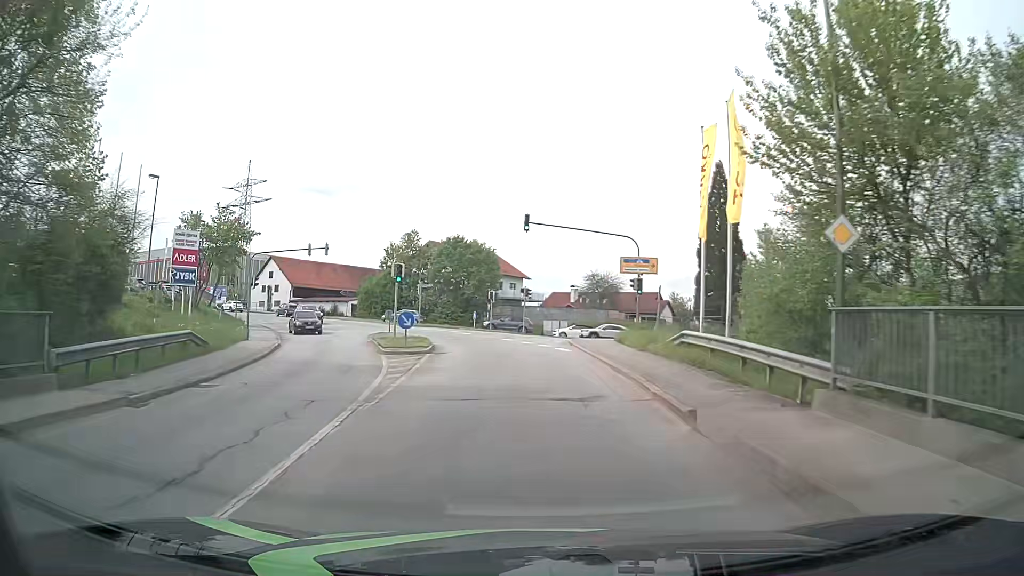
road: tertiary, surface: asphalt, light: Day
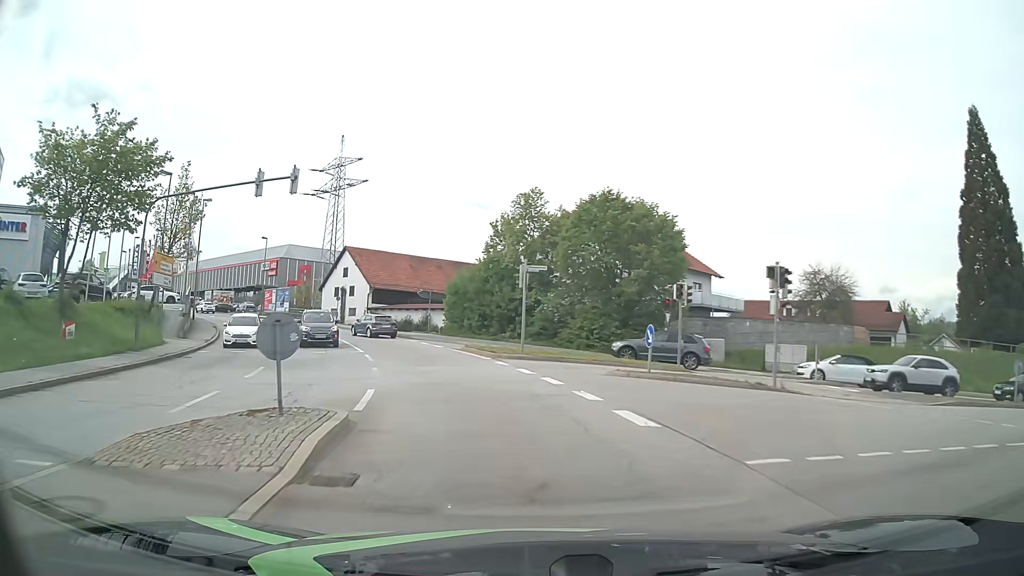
(-2.7, +30.4) m; -13°
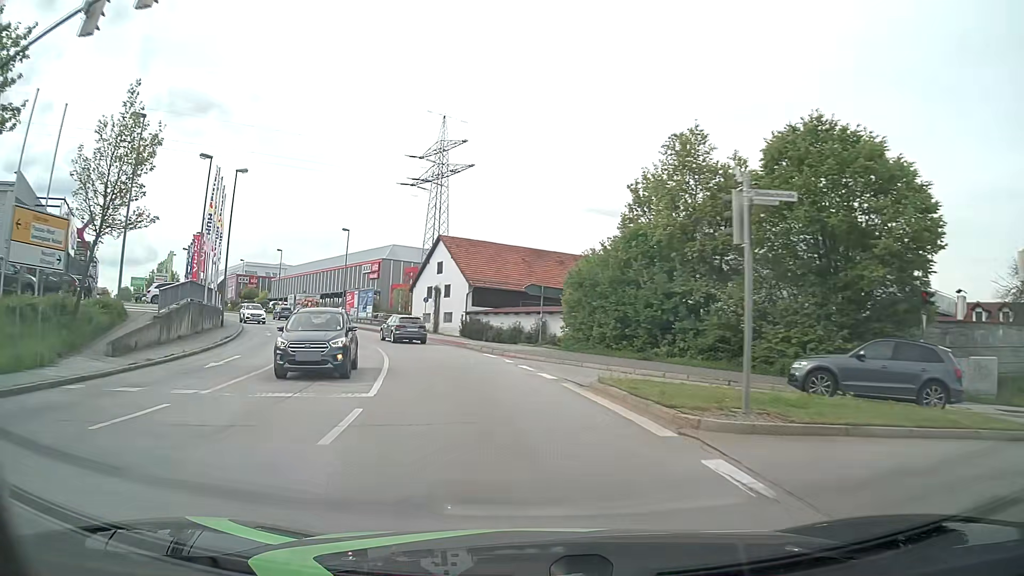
(-1.2, +15.2) m; -10°
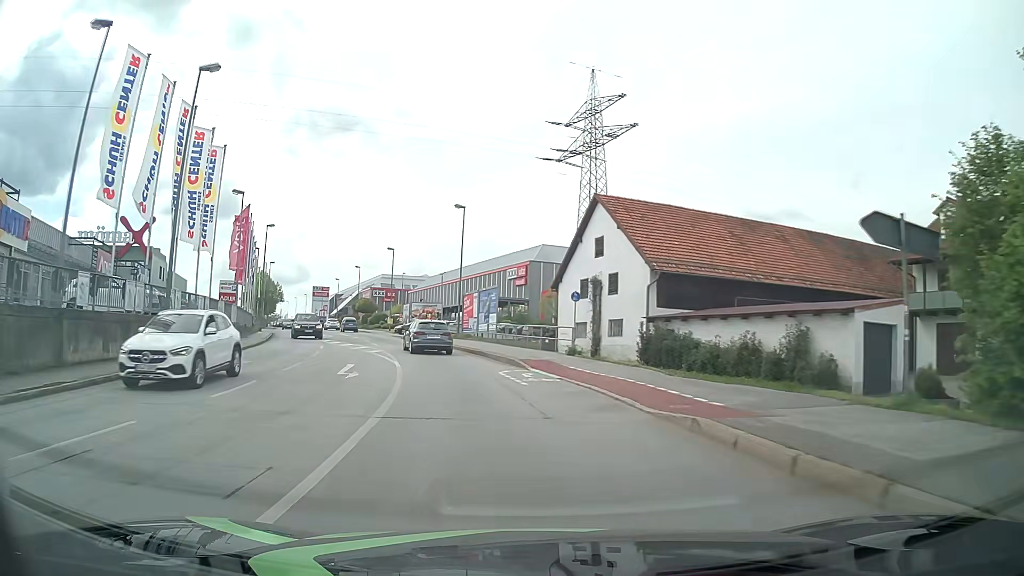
(-2.9, +22.2) m; -14°
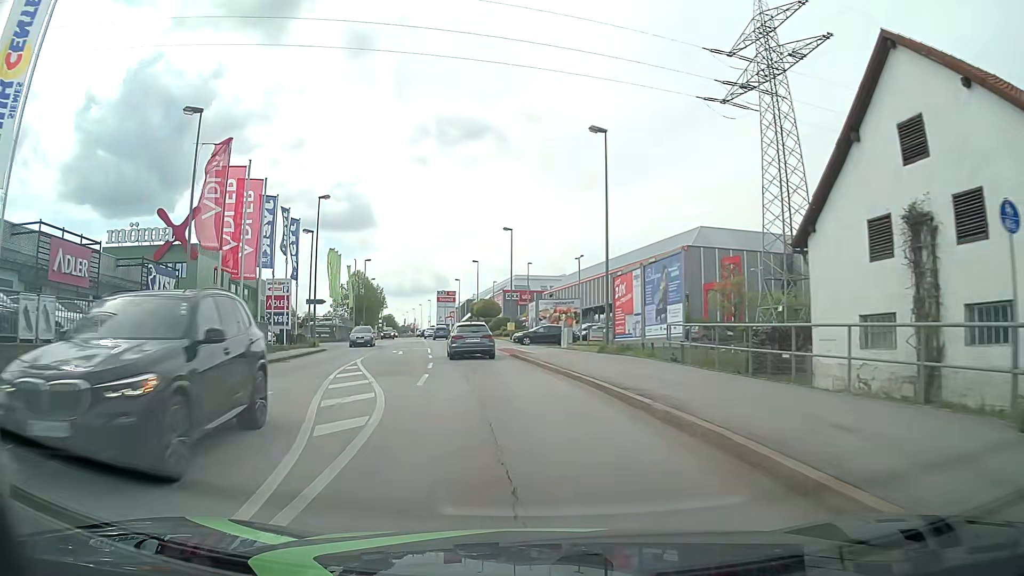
(-2.1, +20.5) m; -12°
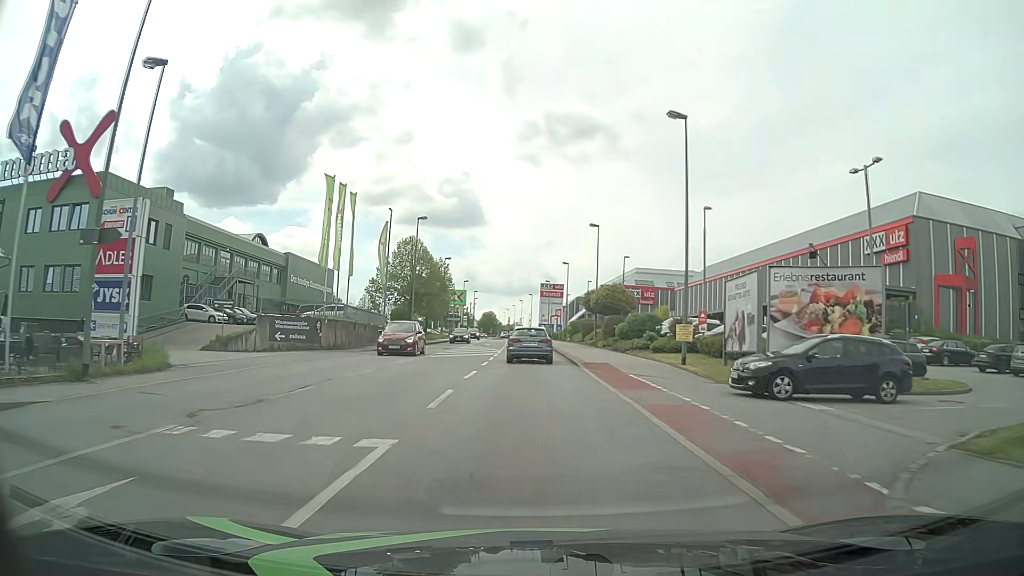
(-3.4, +32.9) m; -9°
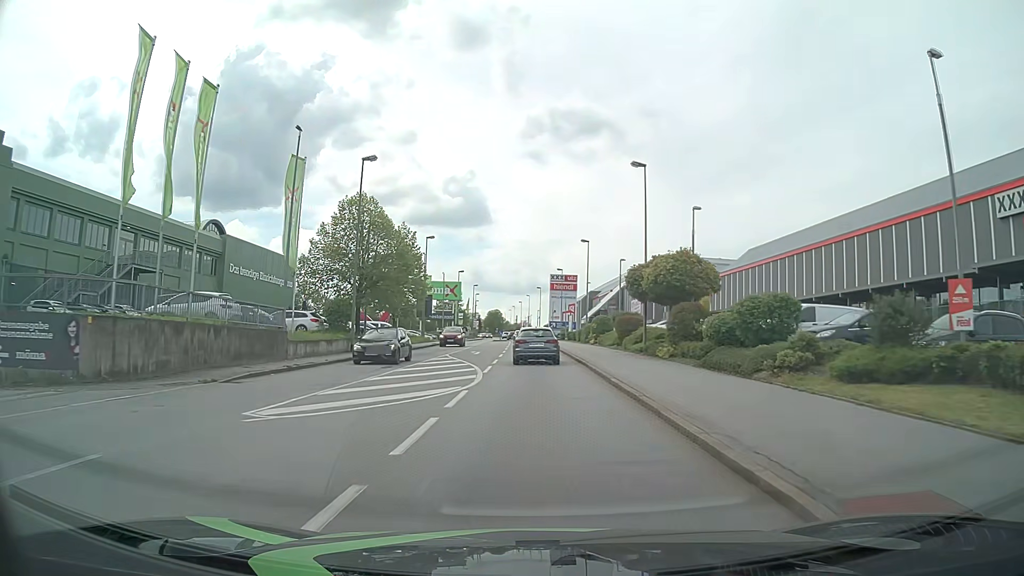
(-0.2, +20.5) m; -1°
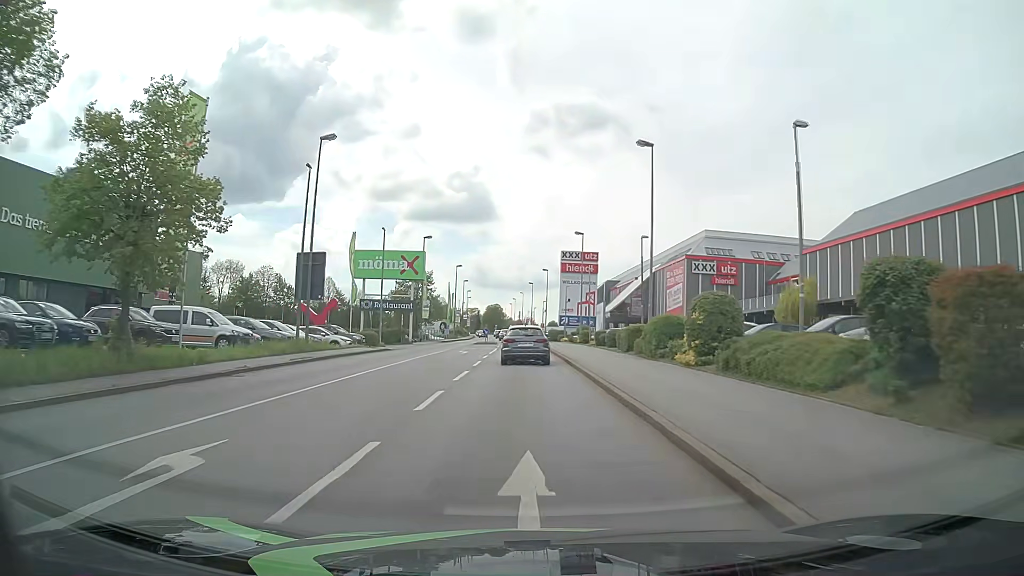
(0.0, +34.4) m; 0°
(0, +10) (0, +20) (-1, +30) (-1, +40) (-1, +50) (-2, +60) (-2, +70) (-3, +80) (-4, +90) (-5, +100) m
